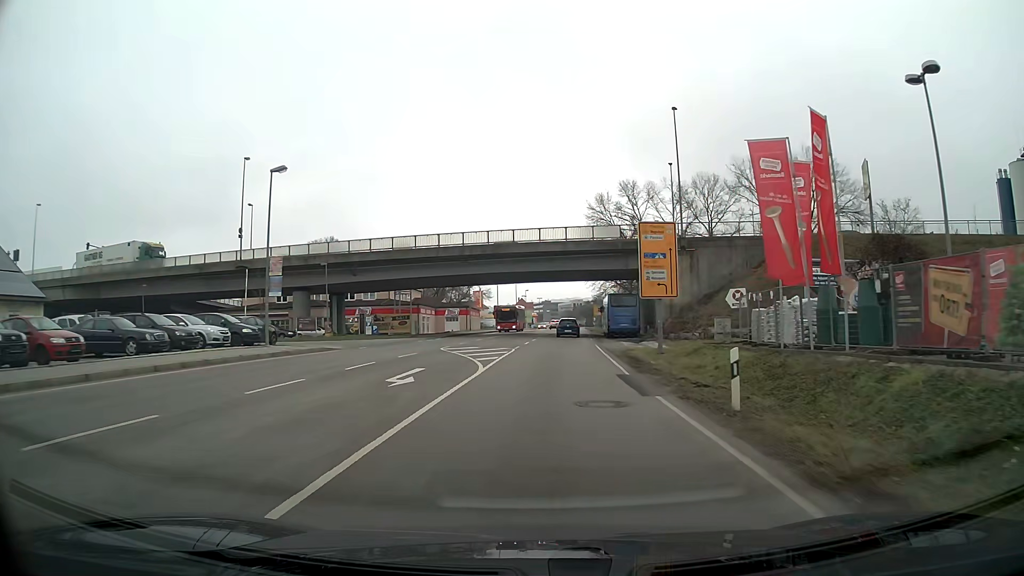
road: primary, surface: asphalt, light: Day
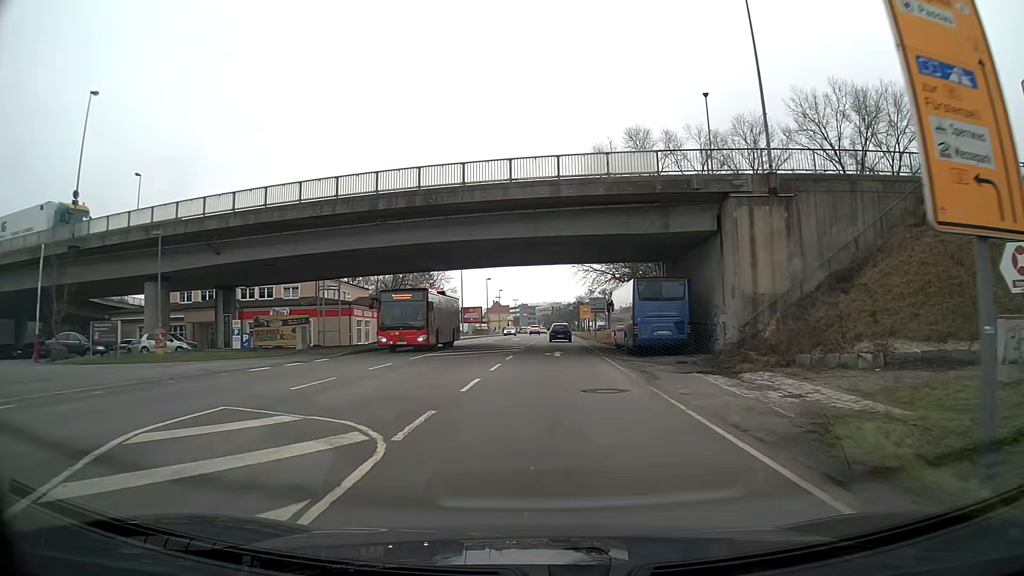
(+0.4, +23.3) m; +2°
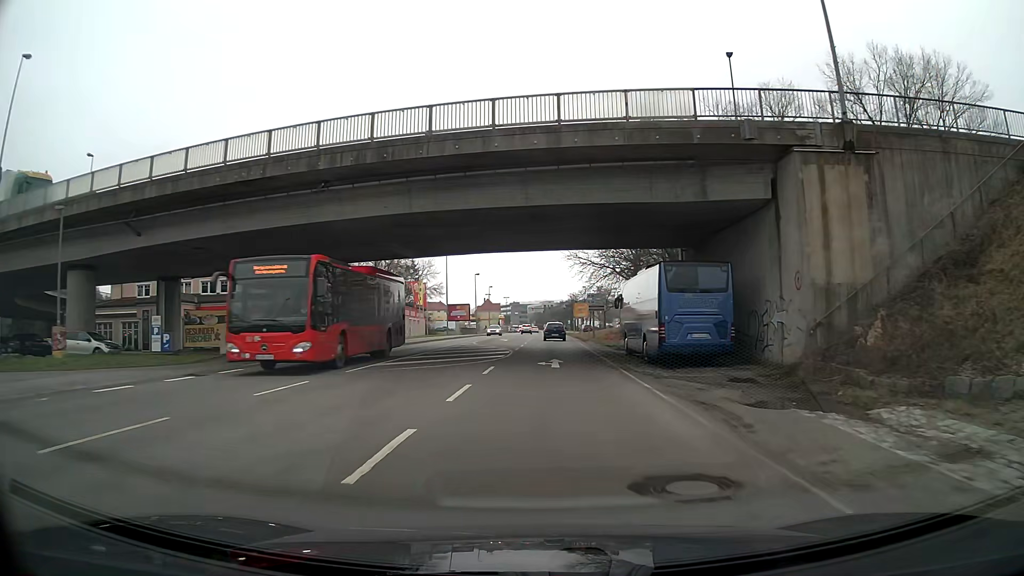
(0.0, +7.8) m; +1°
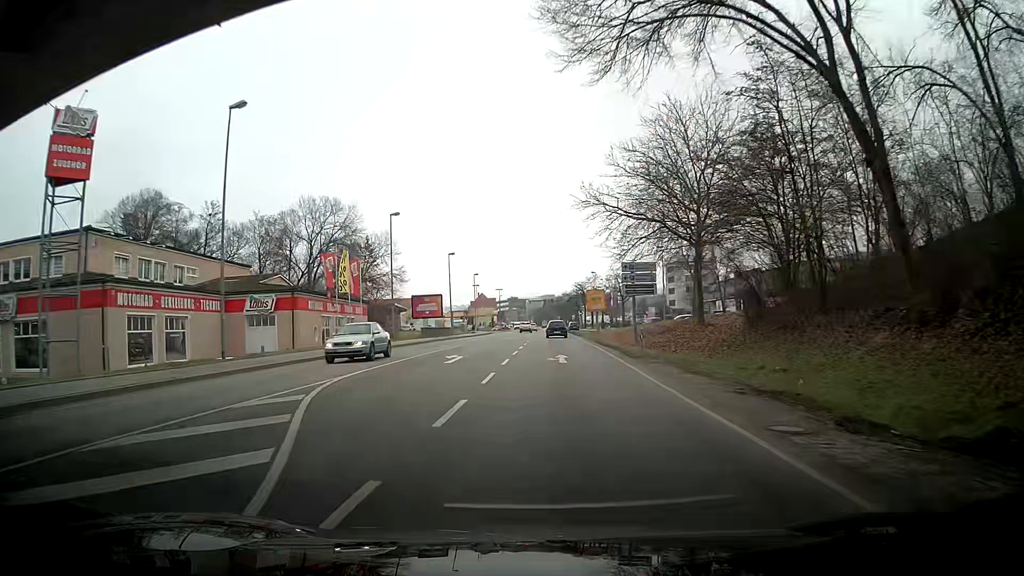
(+0.1, +30.5) m; -2°
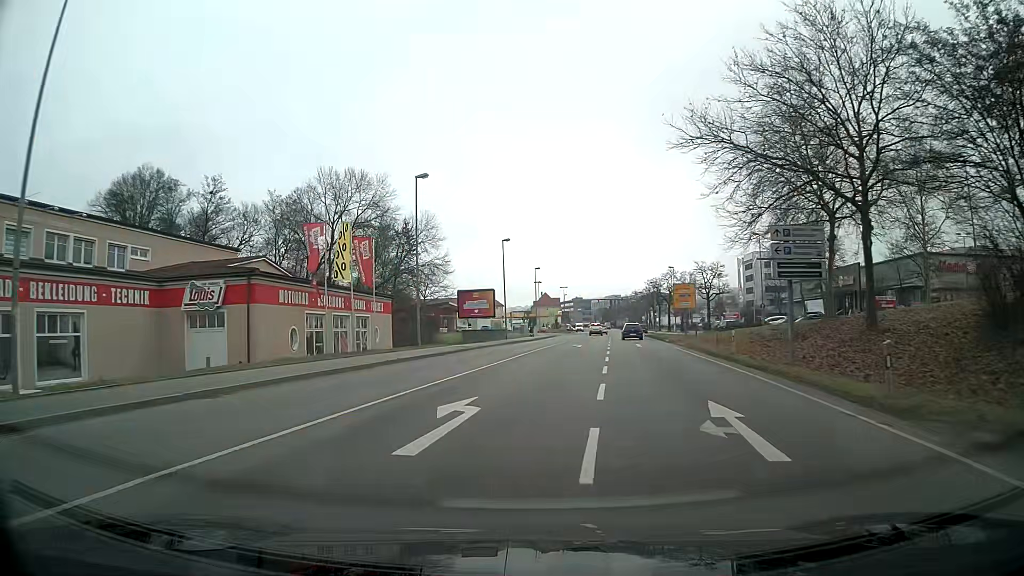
(-0.5, +15.0) m; -4°
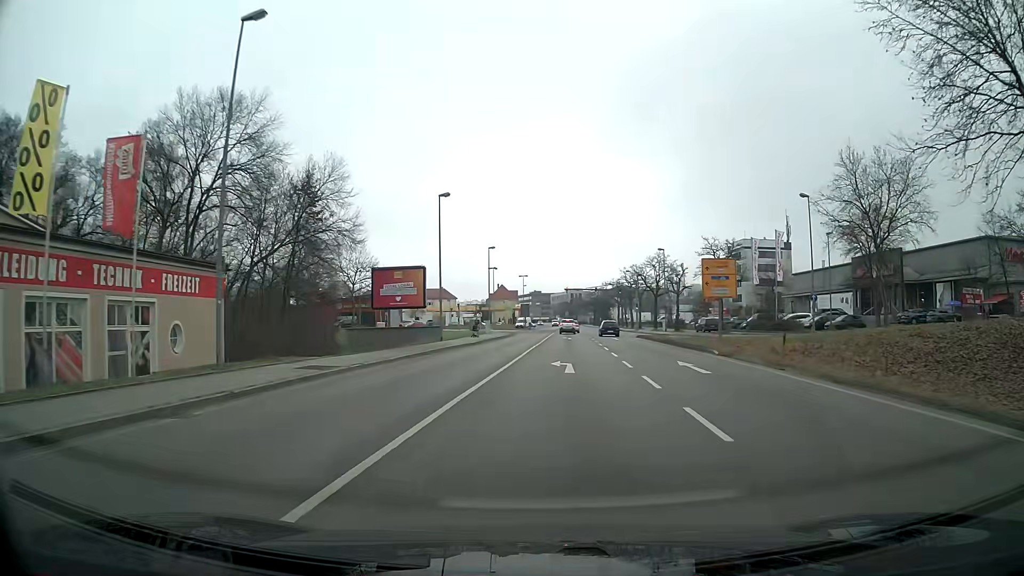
(+0.6, +22.2) m; +4°
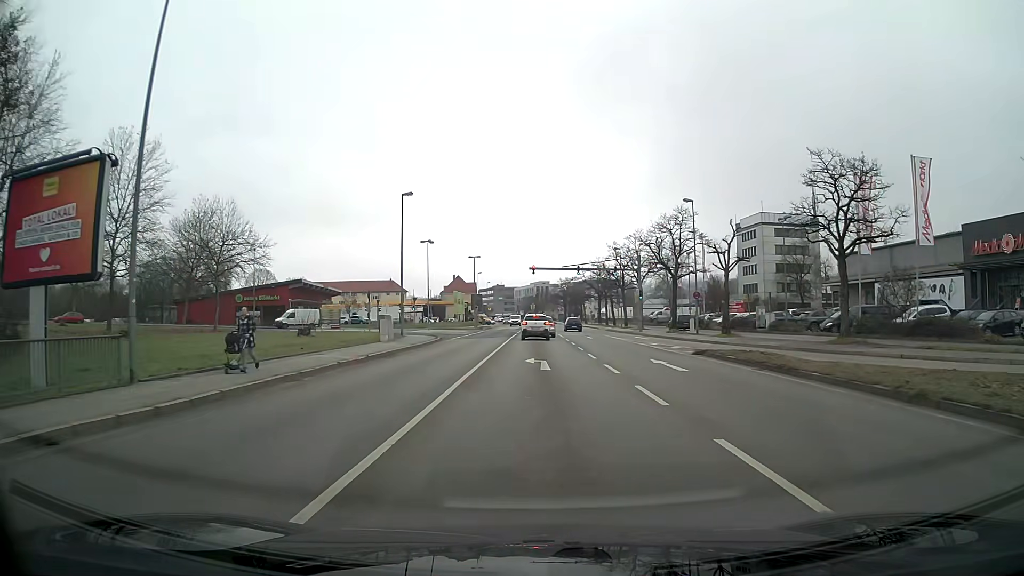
(+1.1, +32.7) m; +2°
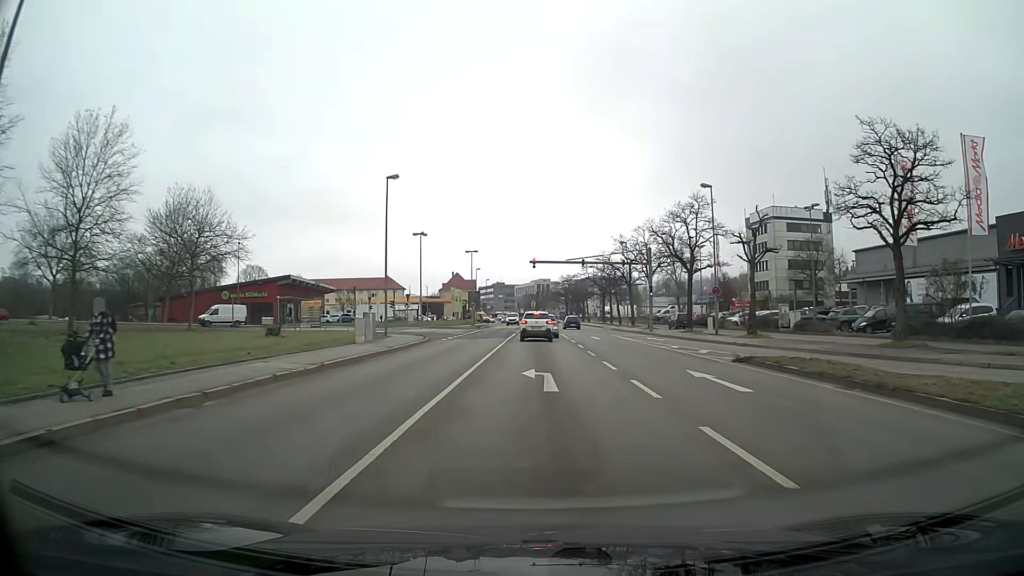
(0.0, +5.2) m; 0°
(0, +10) (0, +20) (0, +30) (0, +40) (0, +50) (0, +60) (-4, +69) (-13, +73) (-23, +72) (-32, +68) m
